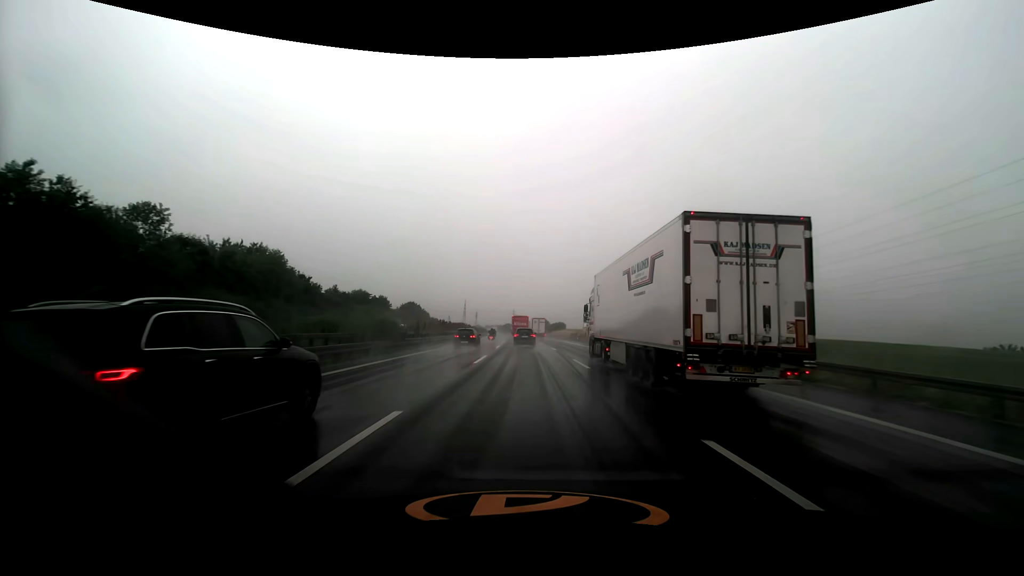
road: motorway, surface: asphalt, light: Day
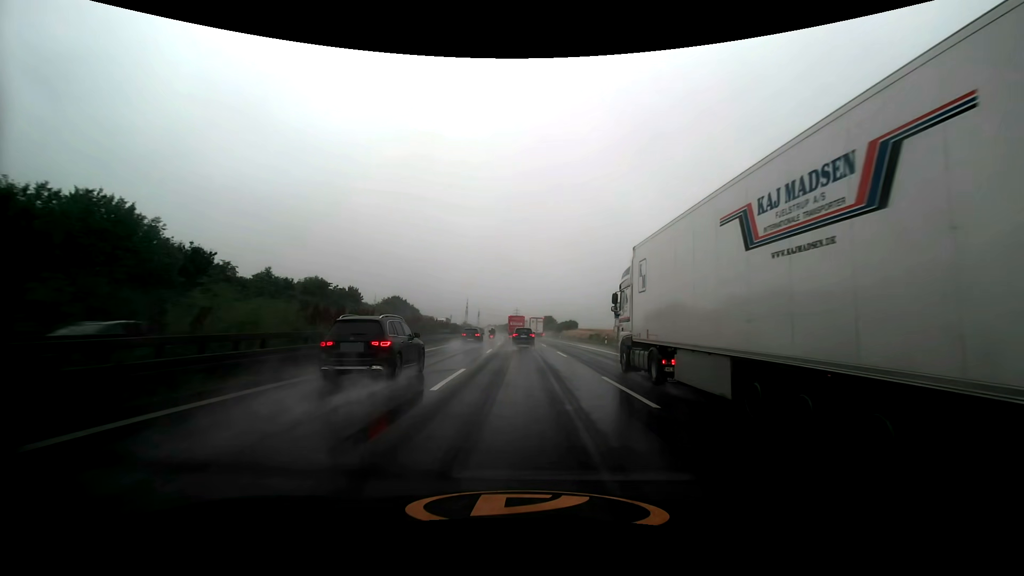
(-0.1, +27.4) m; 0°
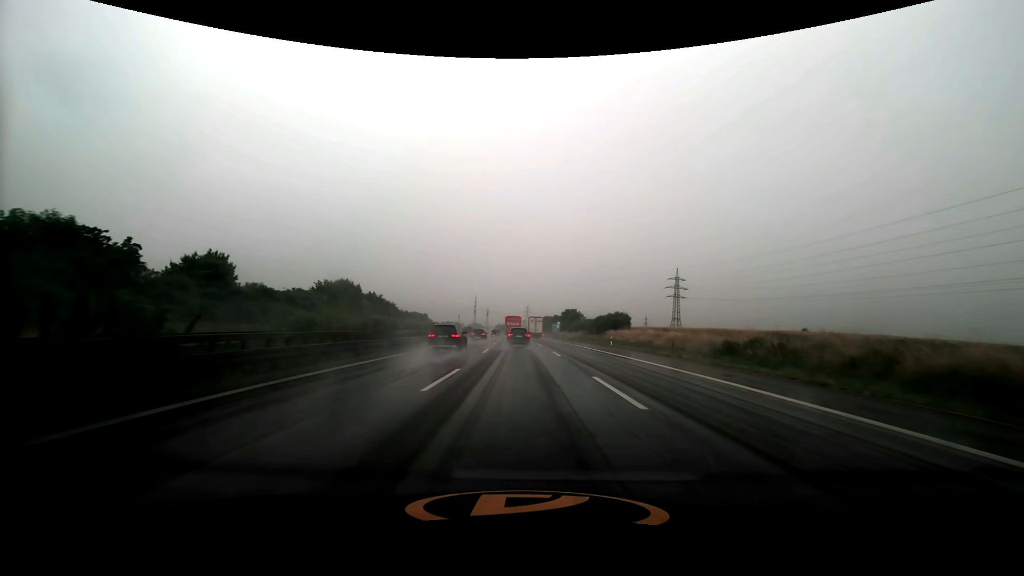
(-0.6, +54.5) m; -1°
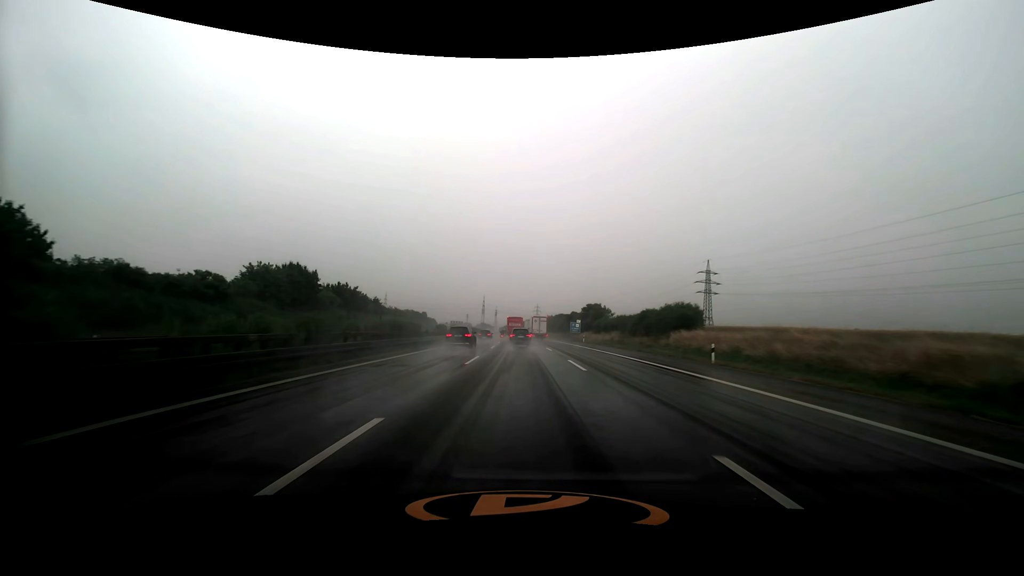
(-0.2, +27.4) m; -1°
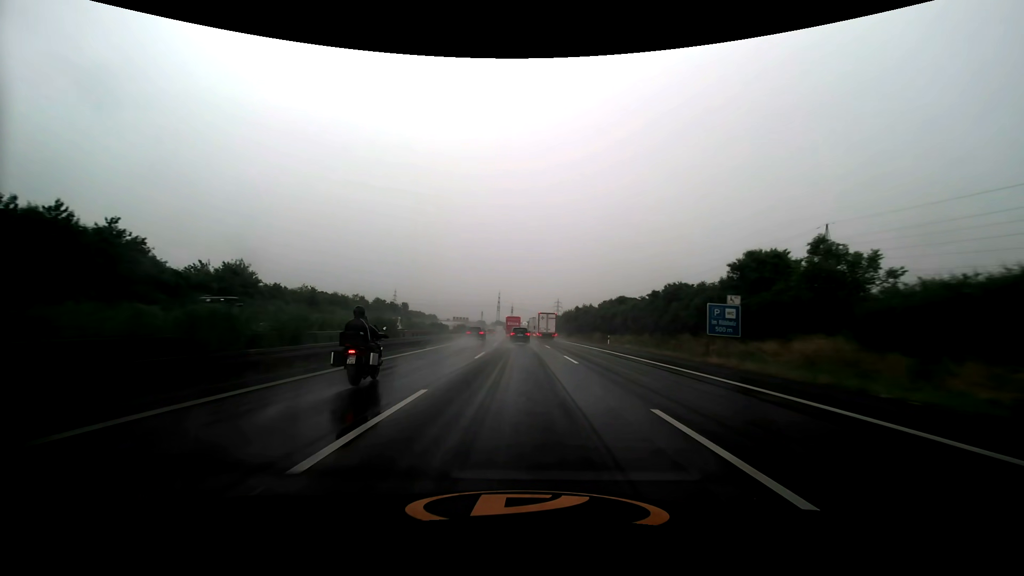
(-1.3, +69.2) m; -2°
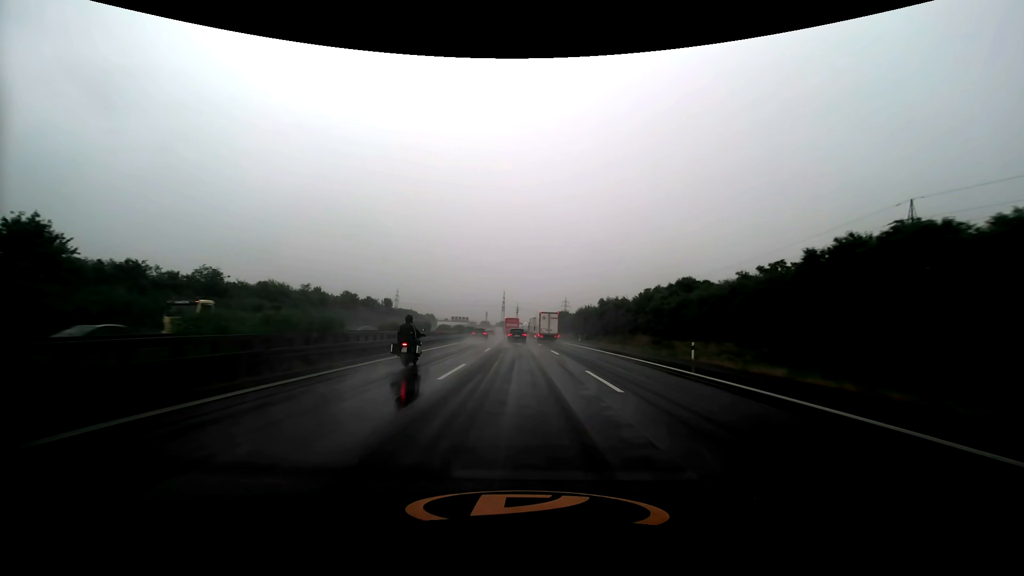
(-0.2, +27.5) m; -1°
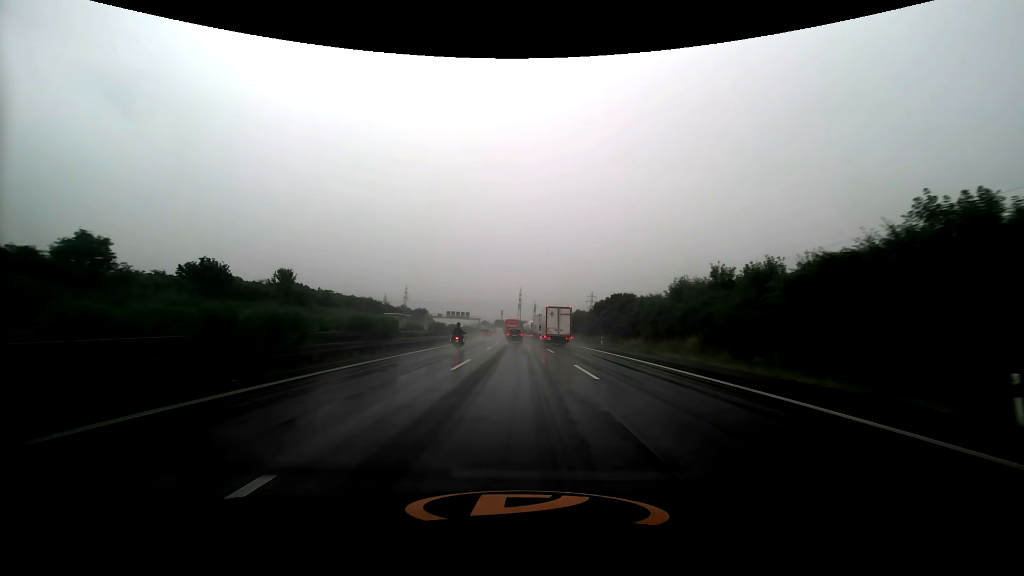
(-1.1, +69.2) m; -2°
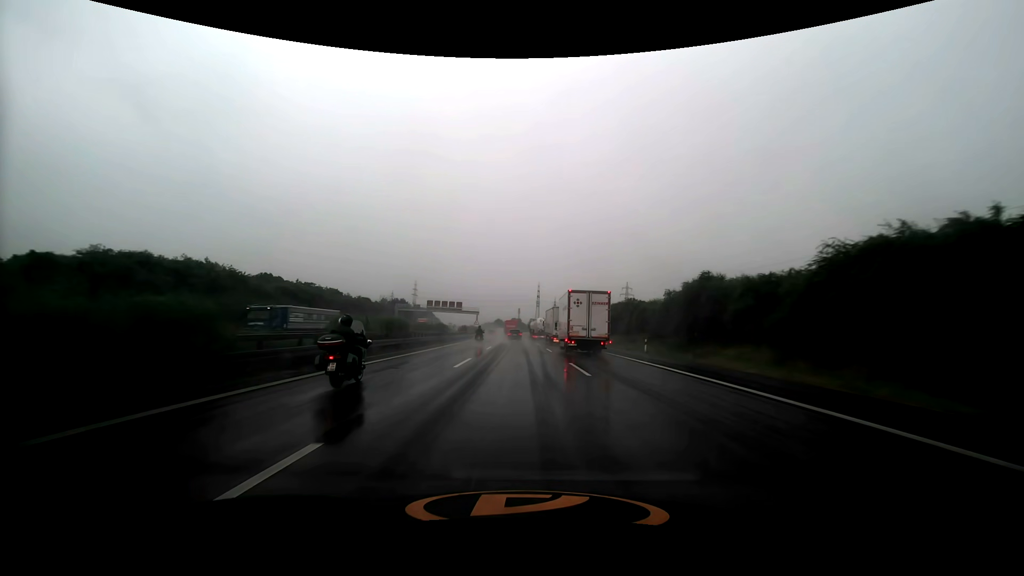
(-1.2, +71.2) m; -2°
(0, +10) (0, +20) (0, +30) (0, +40) (-1, +50) (-1, +60) (-1, +70) (-2, +80) (-2, +90) (-2, +100) m
